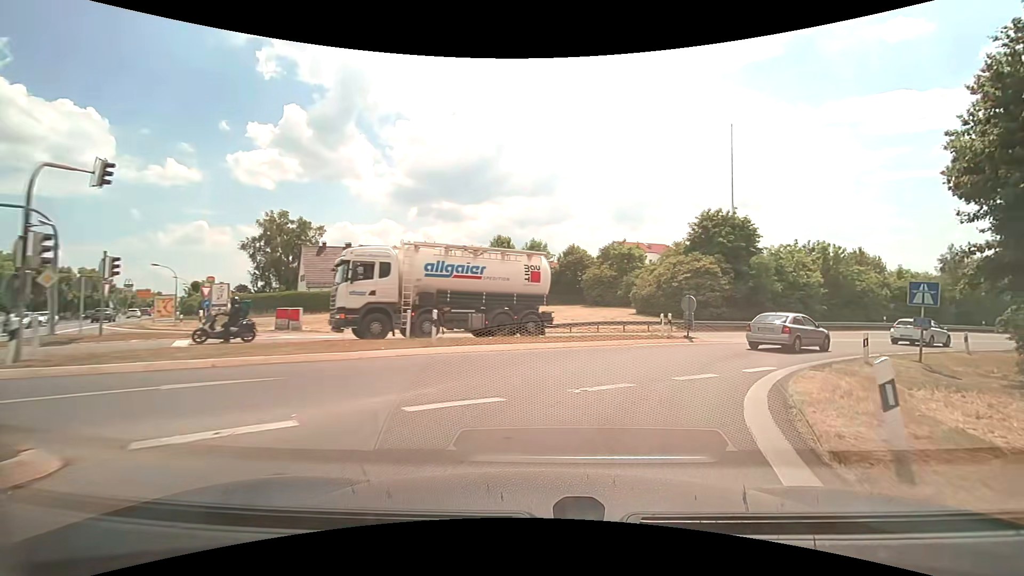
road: motorway_link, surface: asphalt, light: Day
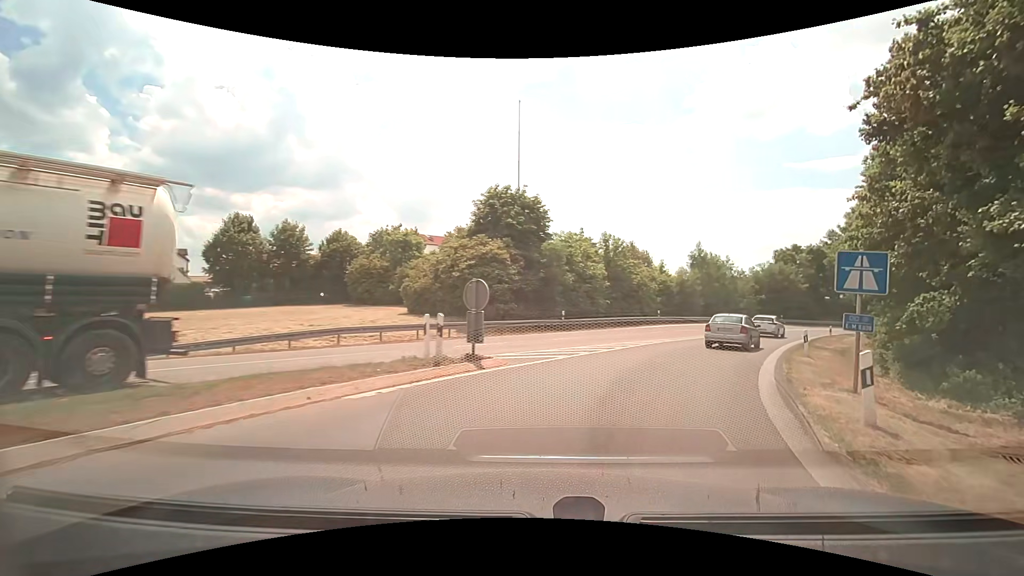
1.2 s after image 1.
(+2.4, +11.6) m; +23°
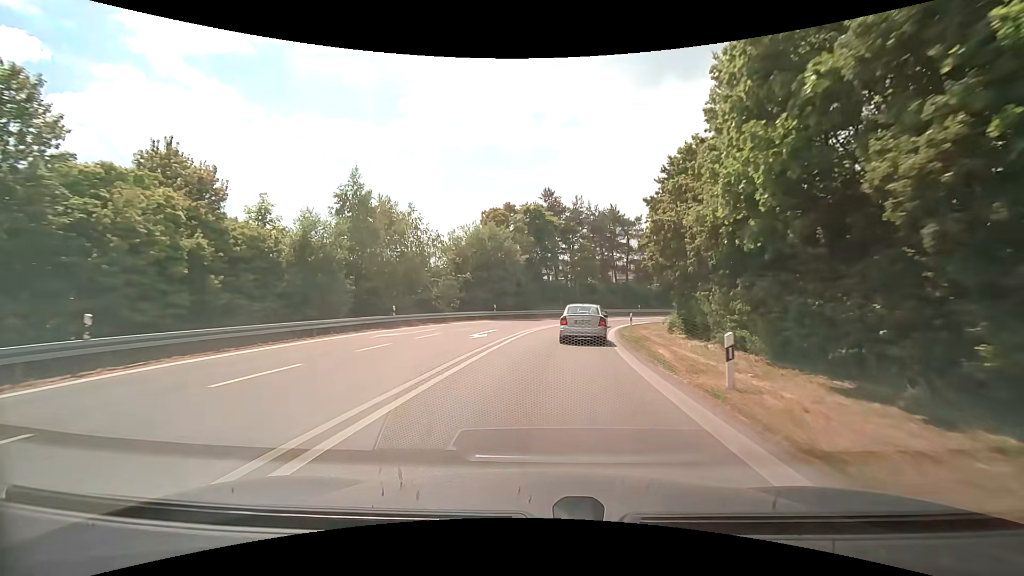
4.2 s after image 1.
(+13.9, +33.8) m; +31°
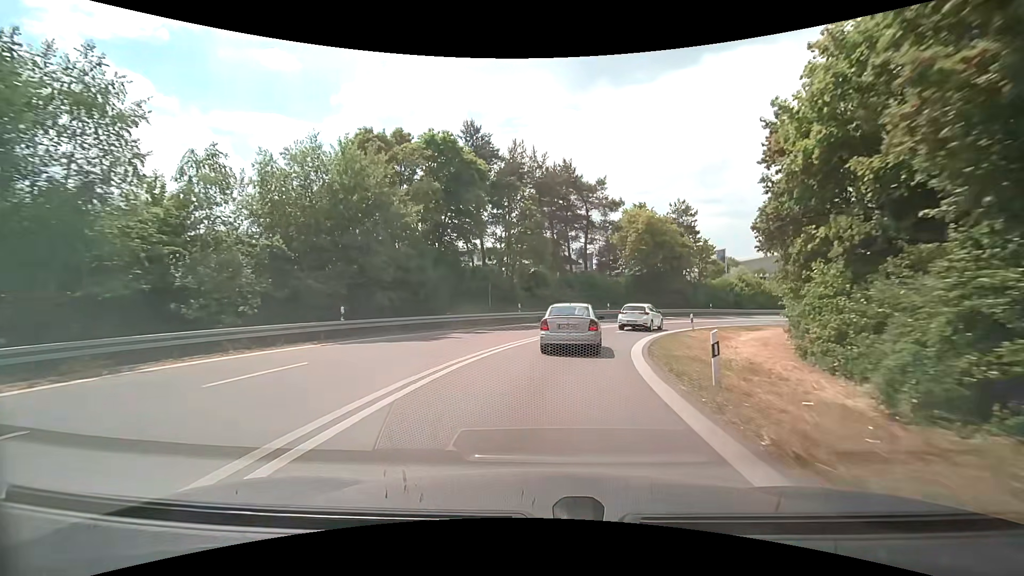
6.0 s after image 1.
(+1.3, +23.1) m; +7°
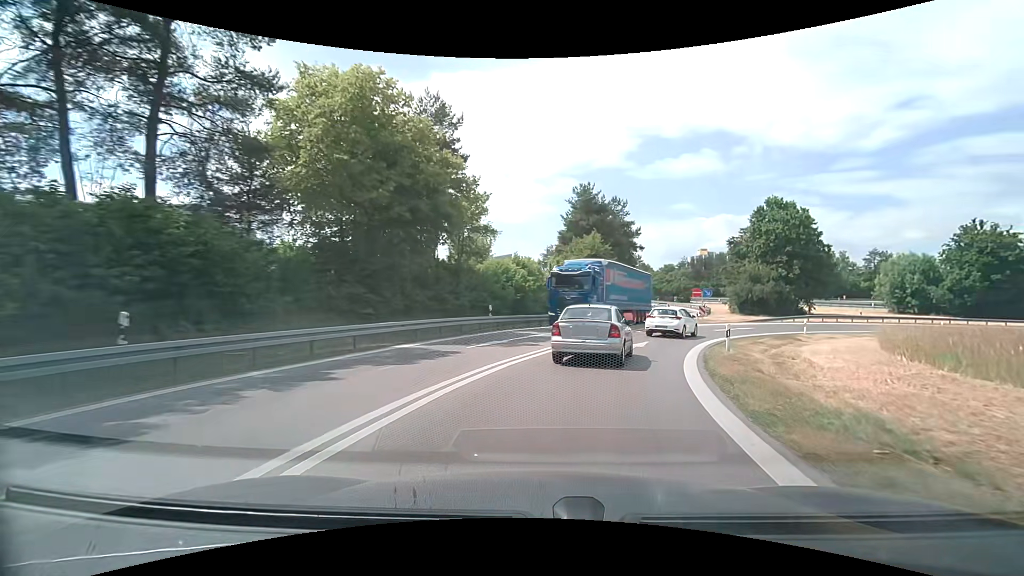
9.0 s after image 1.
(+7.4, +33.1) m; +30°
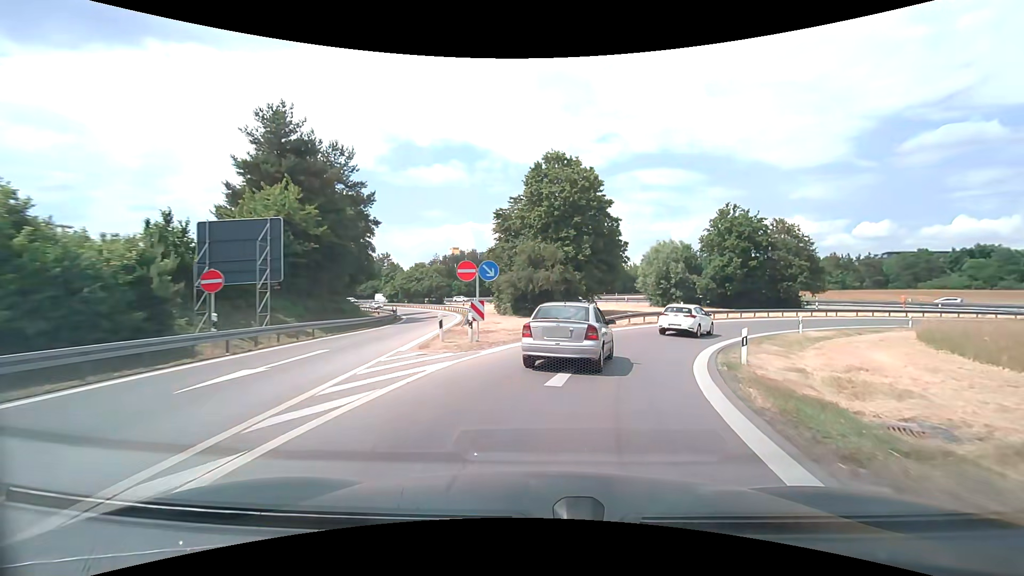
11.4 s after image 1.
(+6.6, +26.3) m; +27°
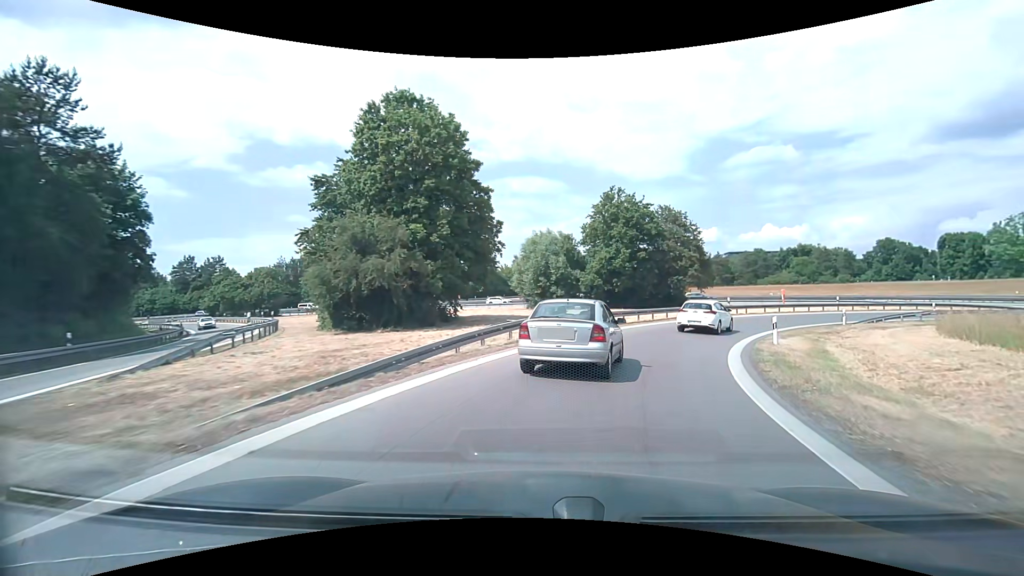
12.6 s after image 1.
(+1.8, +14.1) m; +15°
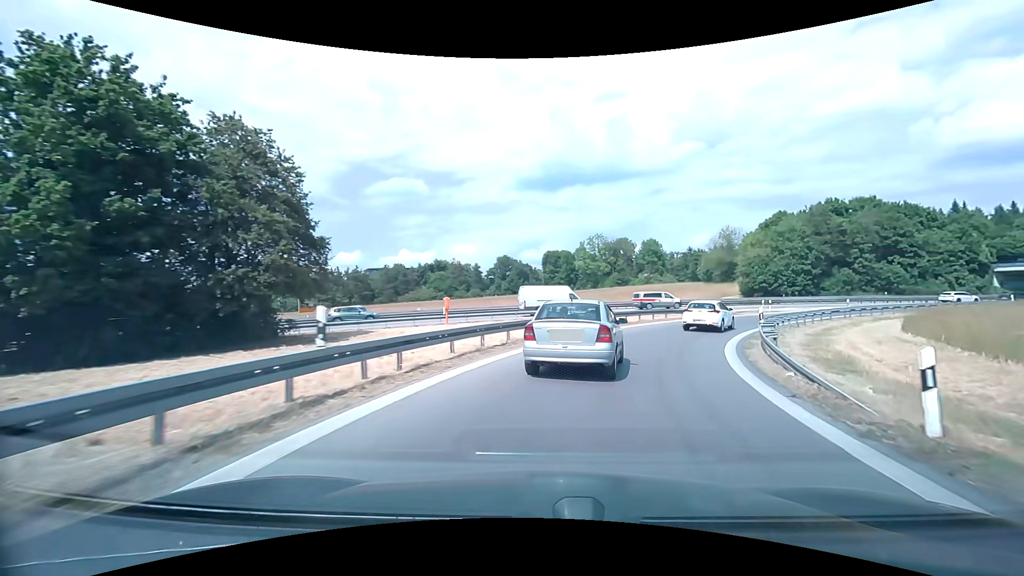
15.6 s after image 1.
(+11.0, +31.0) m; +39°
(+1, +10) (+4, +19) (+9, +28) (+15, +36) (+22, +43) (+30, +49) (+39, +54) (+48, +58) (+58, +61) (+67, +64) m
